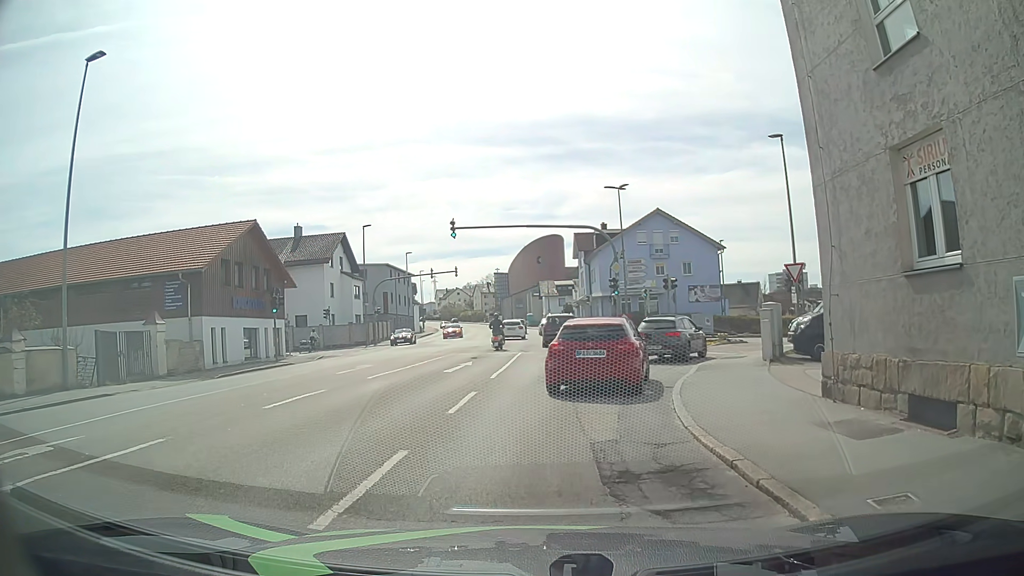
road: tertiary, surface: asphalt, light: Day
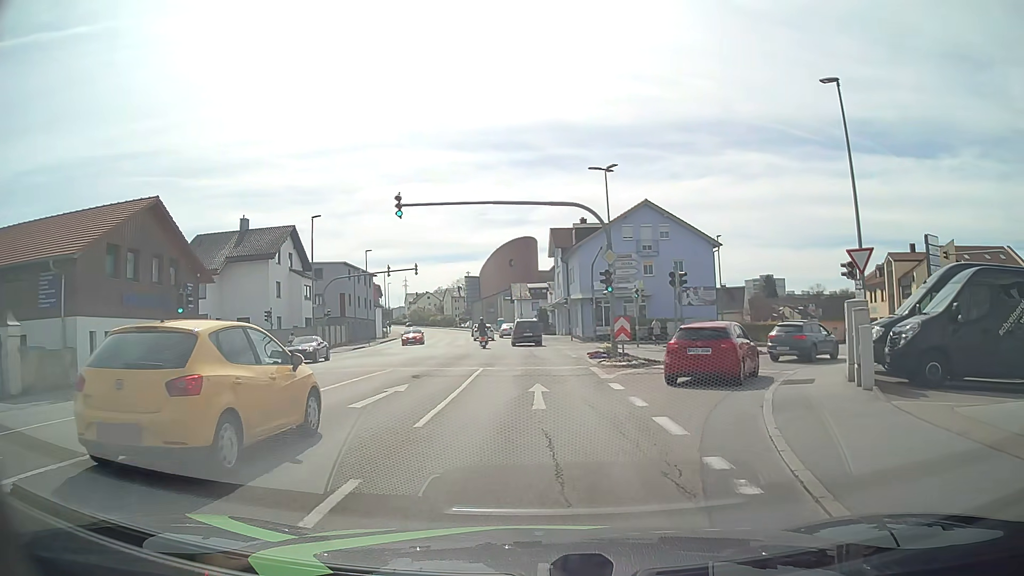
(+0.2, +7.6) m; +1°
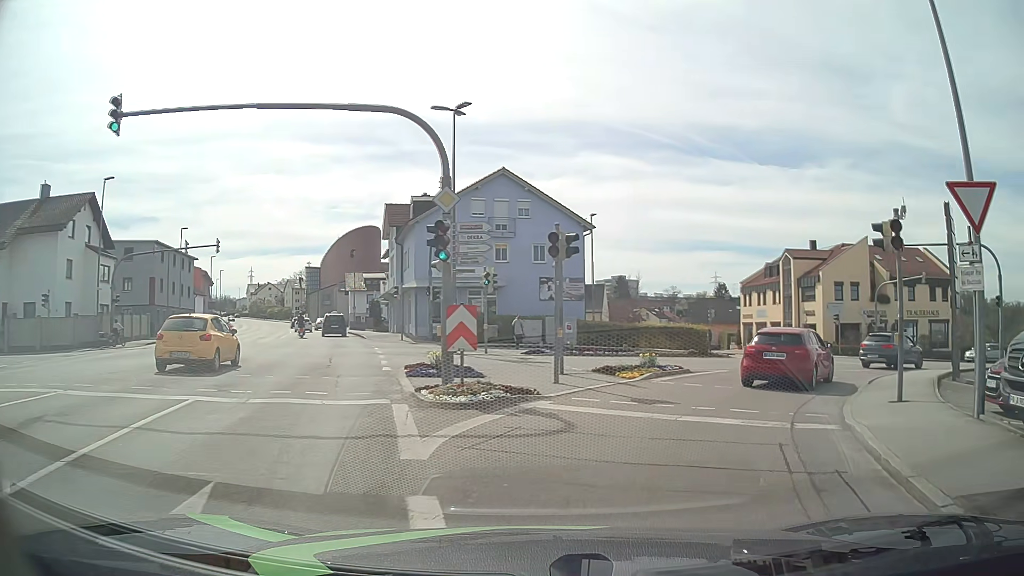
(+1.4, +10.7) m; +16°
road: tertiary_link
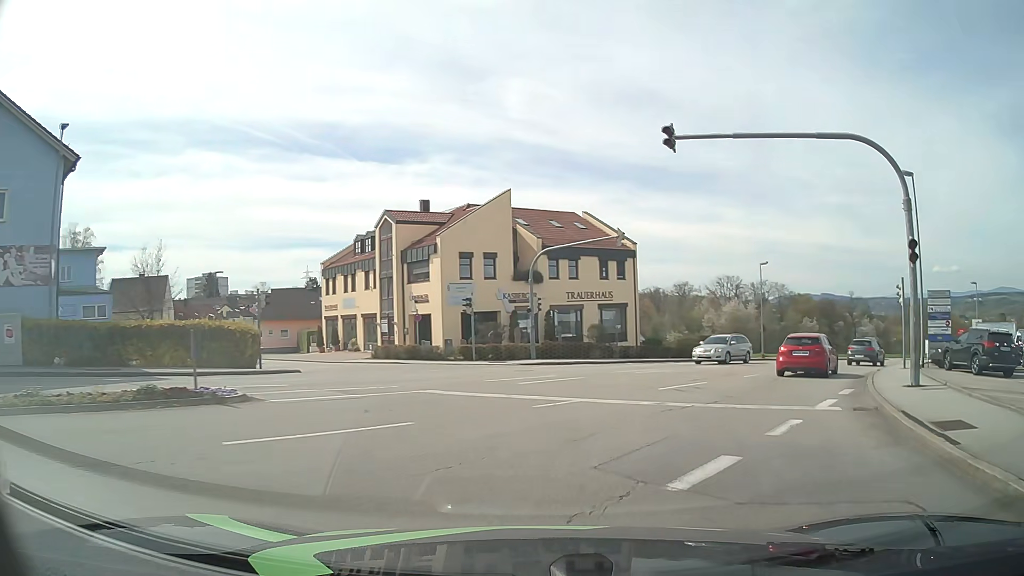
(+5.6, +18.6) m; +34°
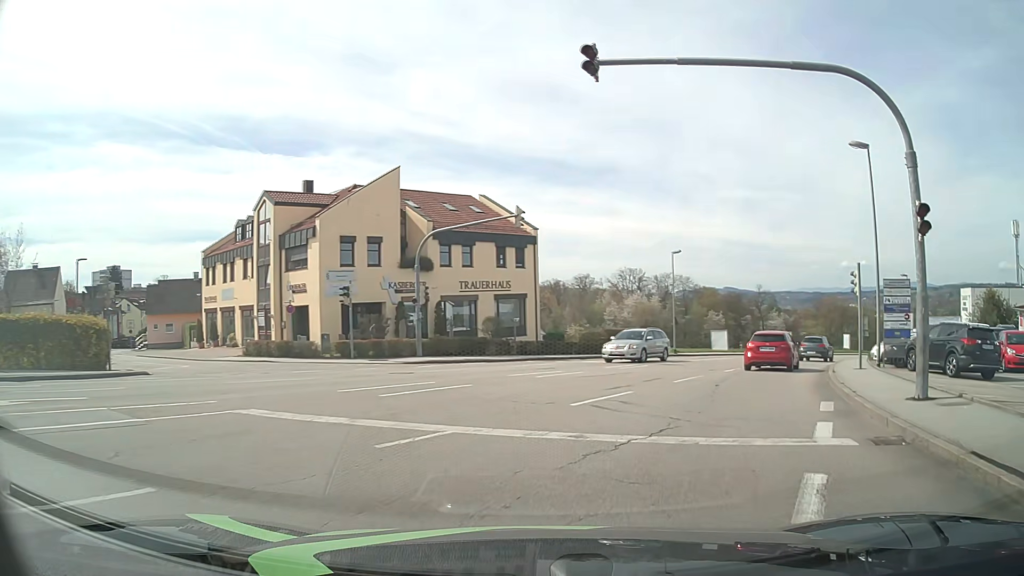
(+0.3, +4.4) m; +9°
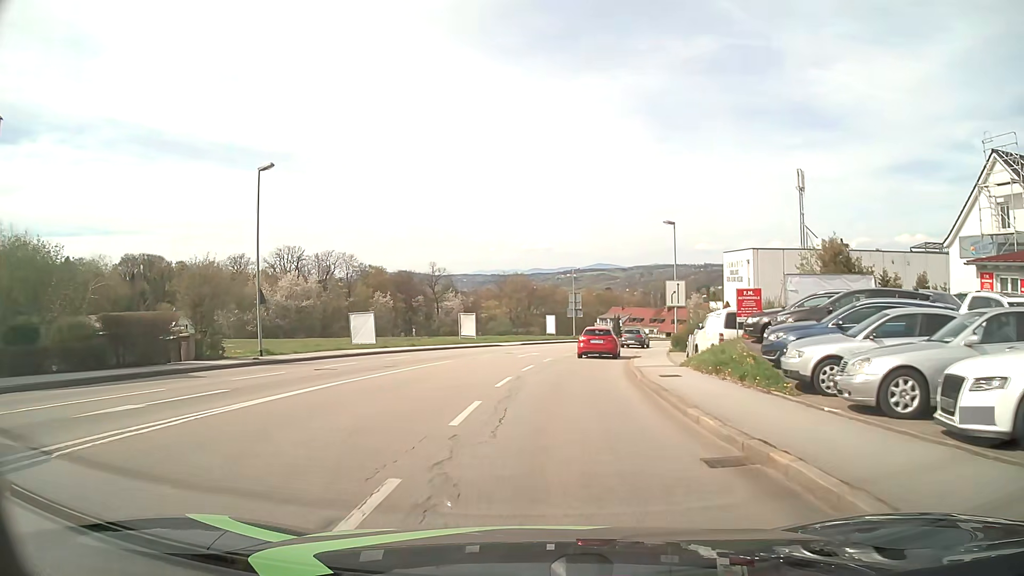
(+8.2, +24.8) m; +27°
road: tertiary
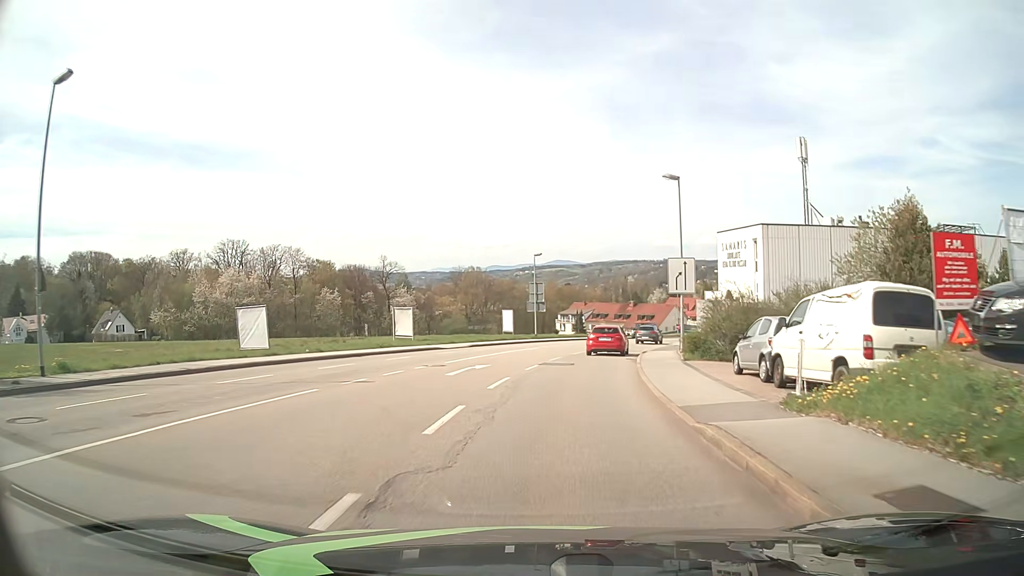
(+0.2, +12.7) m; +2°
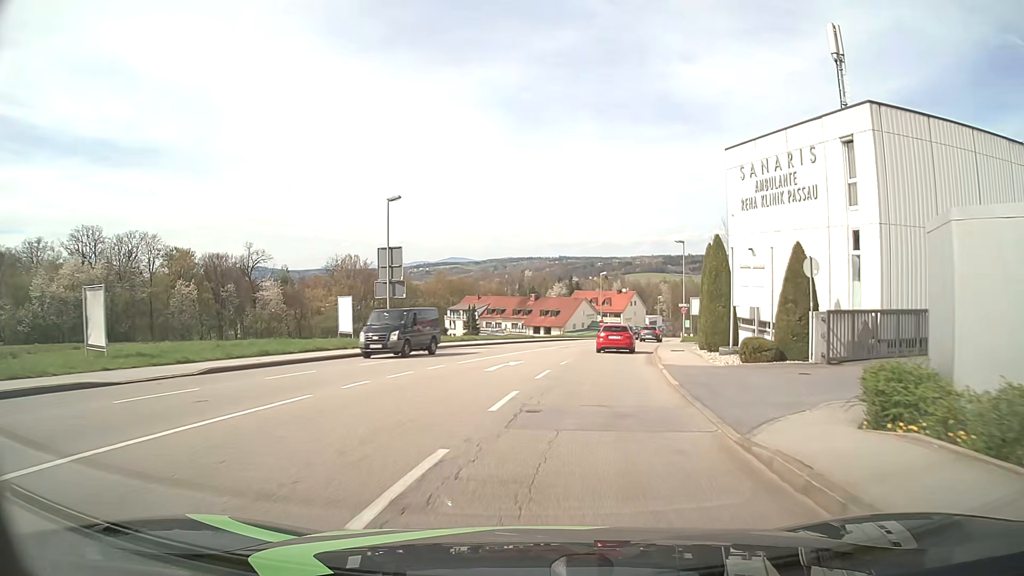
(+2.3, +28.0) m; +9°
(0, +10) (+1, +20) (+3, +30) (+4, +40) (+7, +49) (+9, +59) (+12, +69) (+15, +78) (+18, +88) (+22, +97) m
